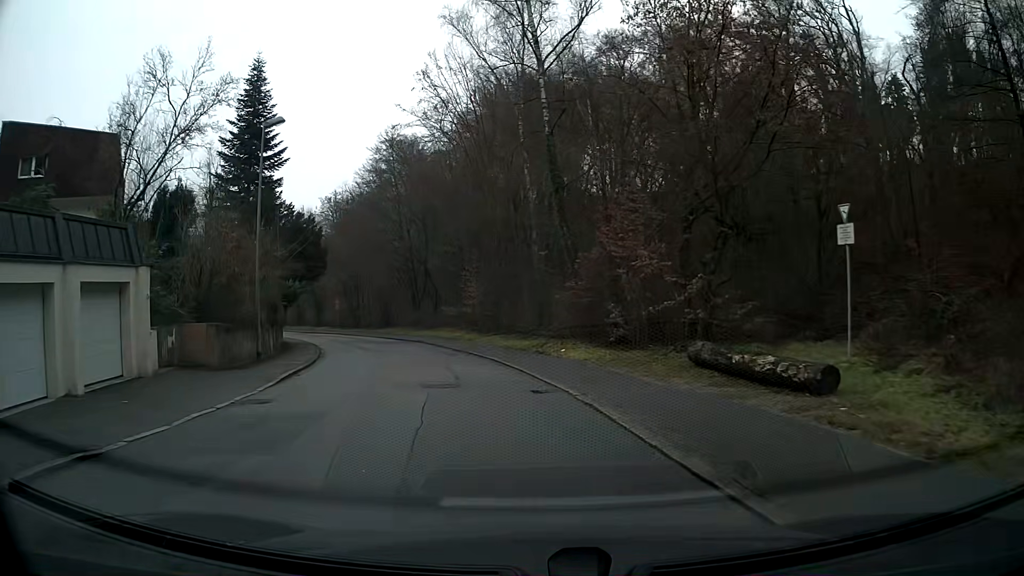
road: residential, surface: asphalt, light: Day
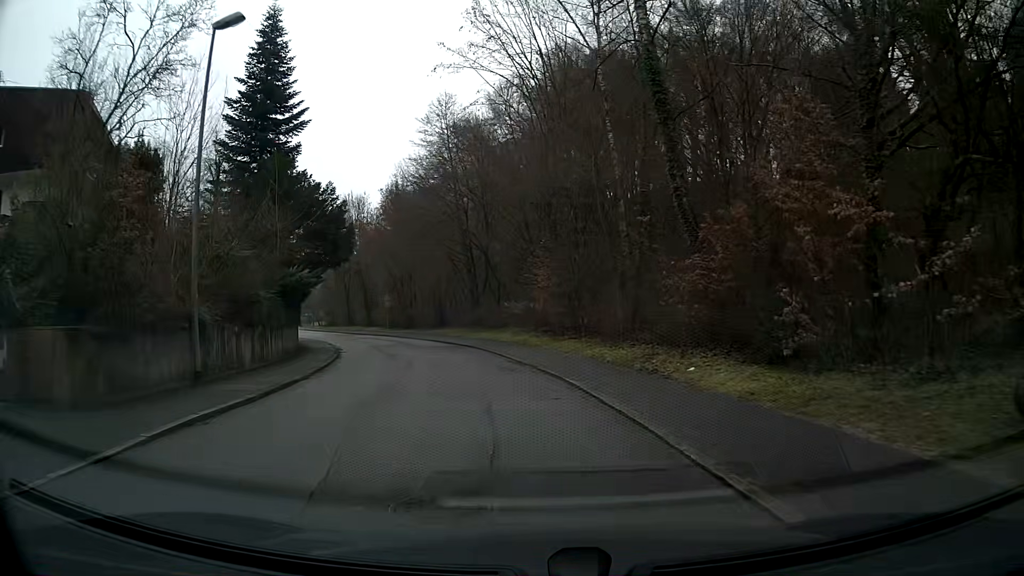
(-0.5, +9.0) m; -7°
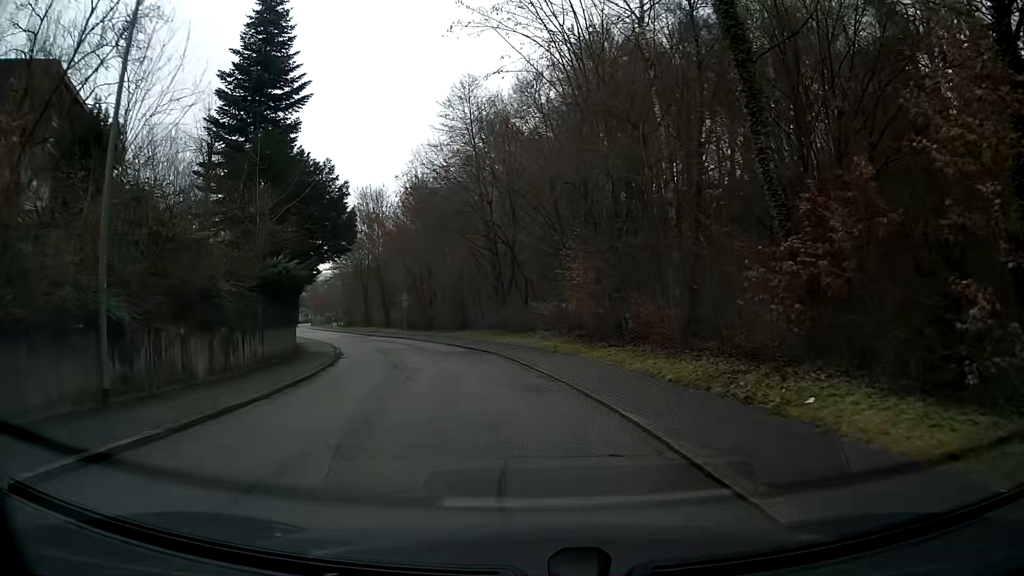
(-0.1, +4.5) m; -2°
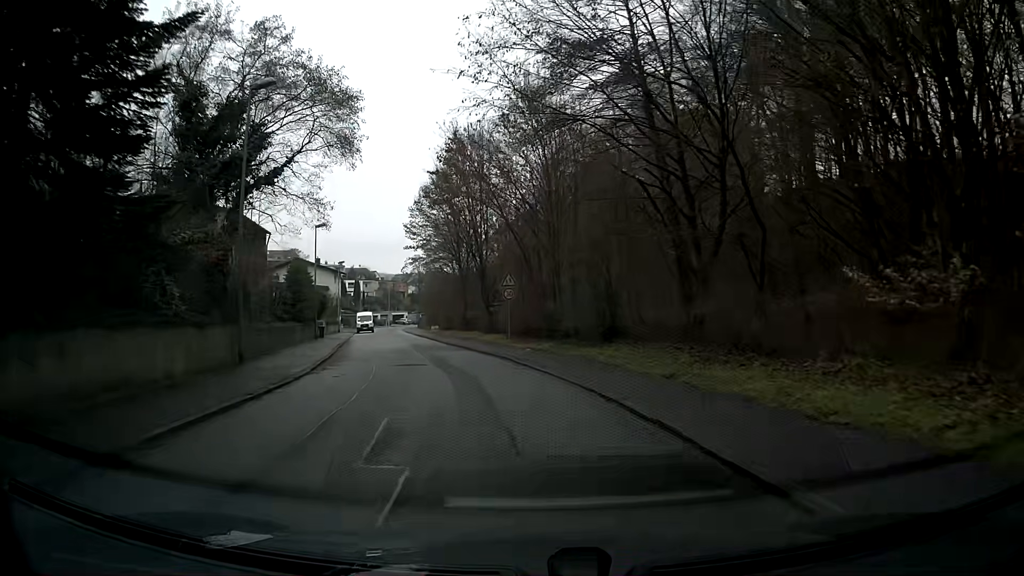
(-2.1, +22.3) m; -11°
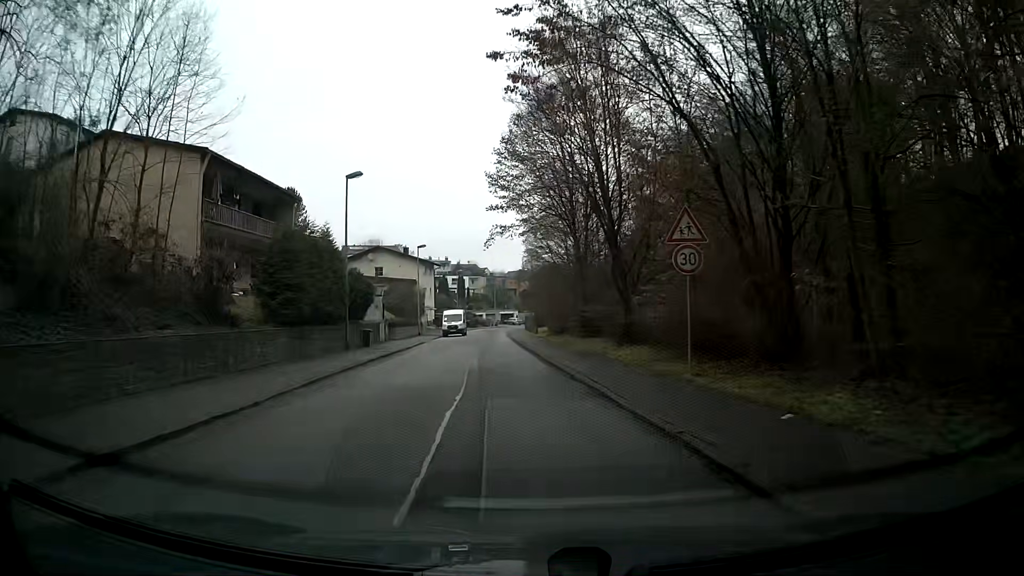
(-1.7, +17.7) m; -10°
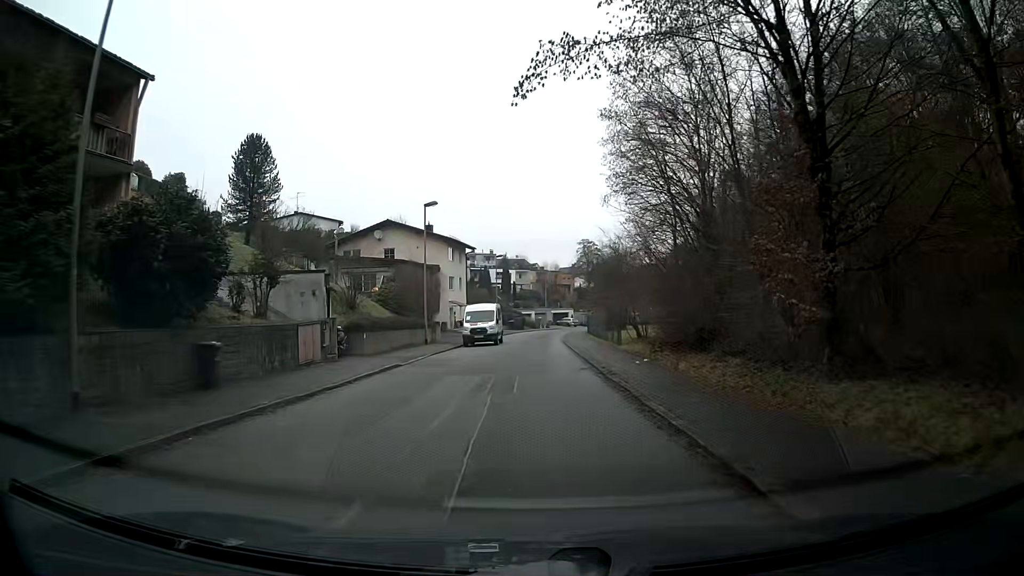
(-0.8, +22.5) m; -4°
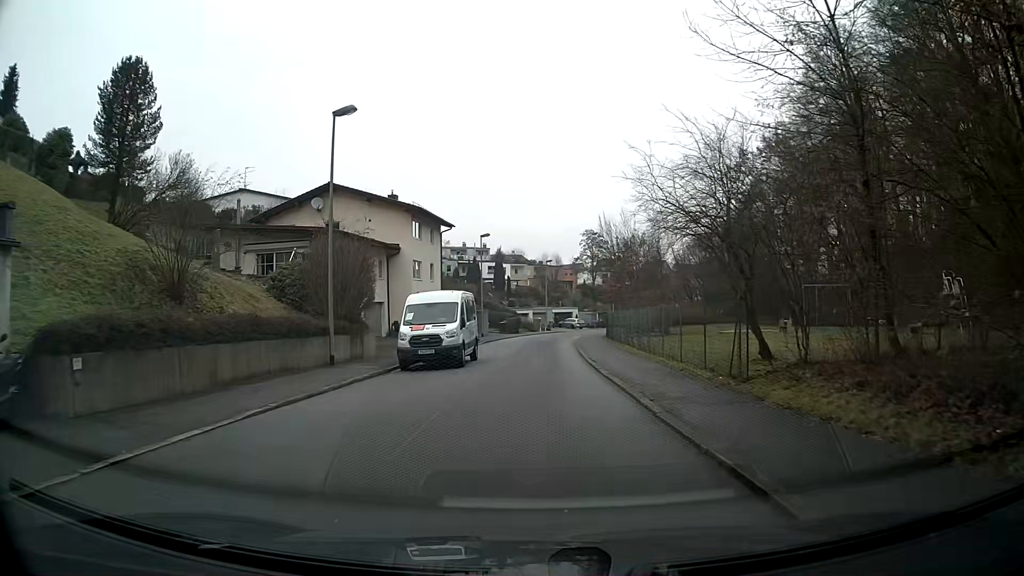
(+0.2, +18.1) m; +1°
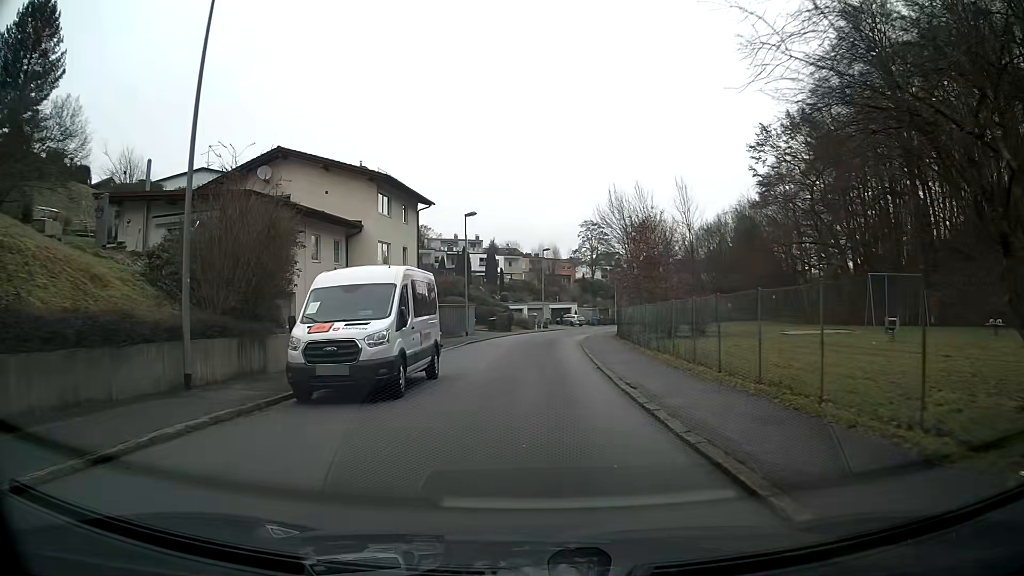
(0.0, +9.0) m; 0°
(0, +10) (0, +20) (0, +30) (+1, +40) (+3, +50) (+5, +60) (+8, +69) (+11, +79) (+14, +88) (+18, +97) m
